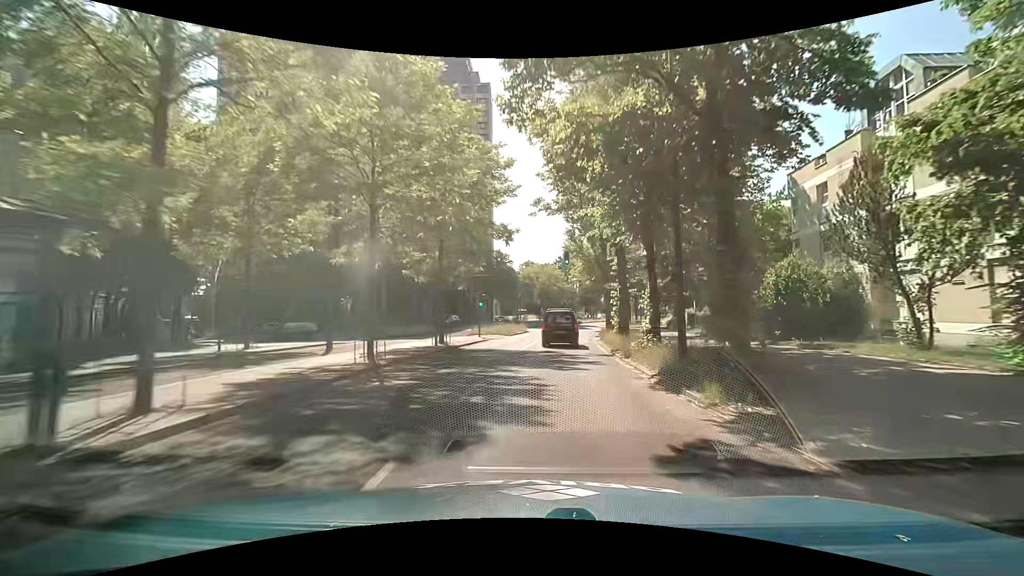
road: secondary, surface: asphalt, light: Day
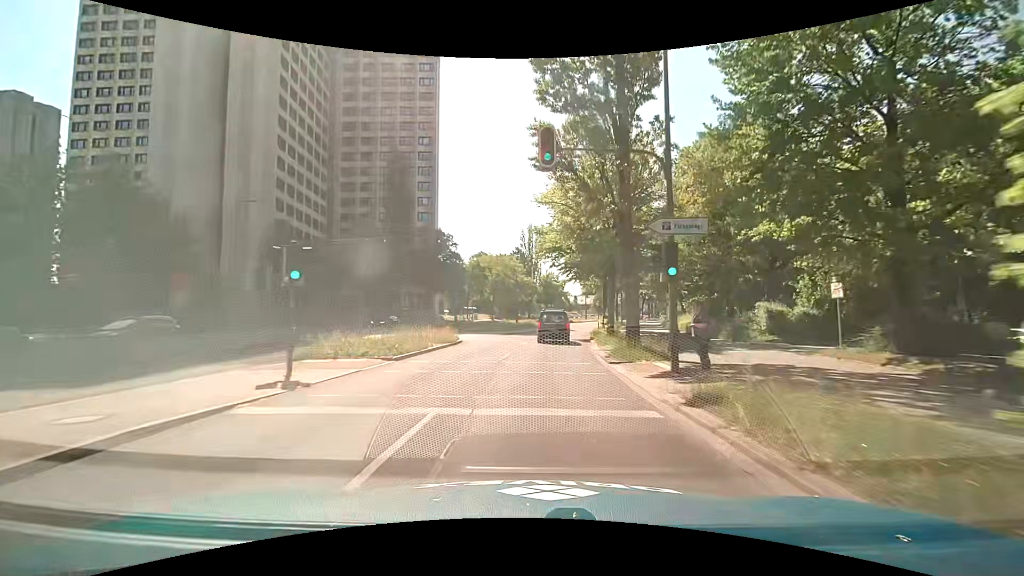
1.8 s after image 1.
(+1.0, +23.0) m; +4°
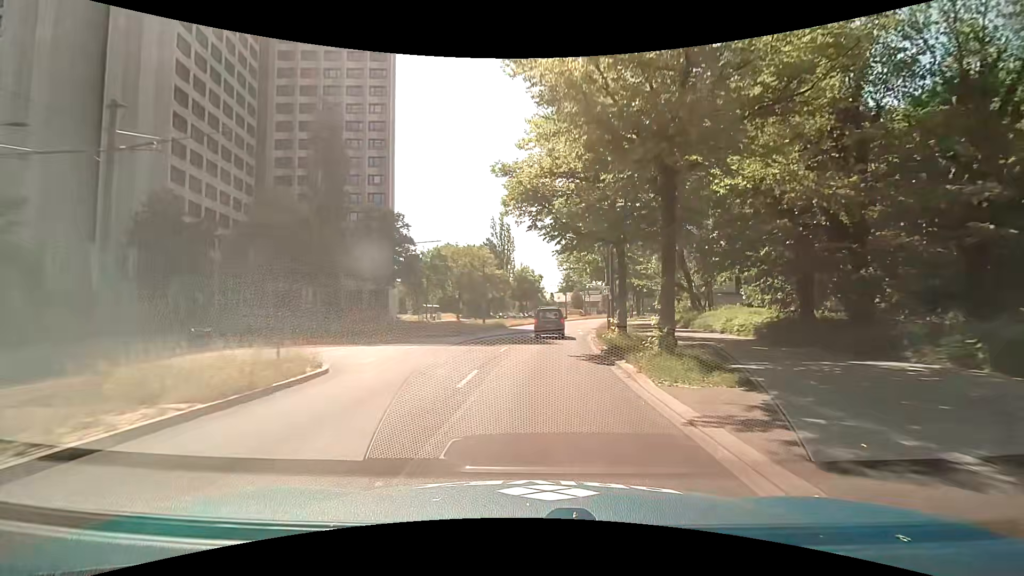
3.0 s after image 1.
(+0.6, +15.5) m; +4°
(0, +10) (+1, +20) (+2, +30) (+3, +40) (+5, +50) (+7, +59) (+9, +69) (+12, +79) (+14, +89) (+17, +98) m
